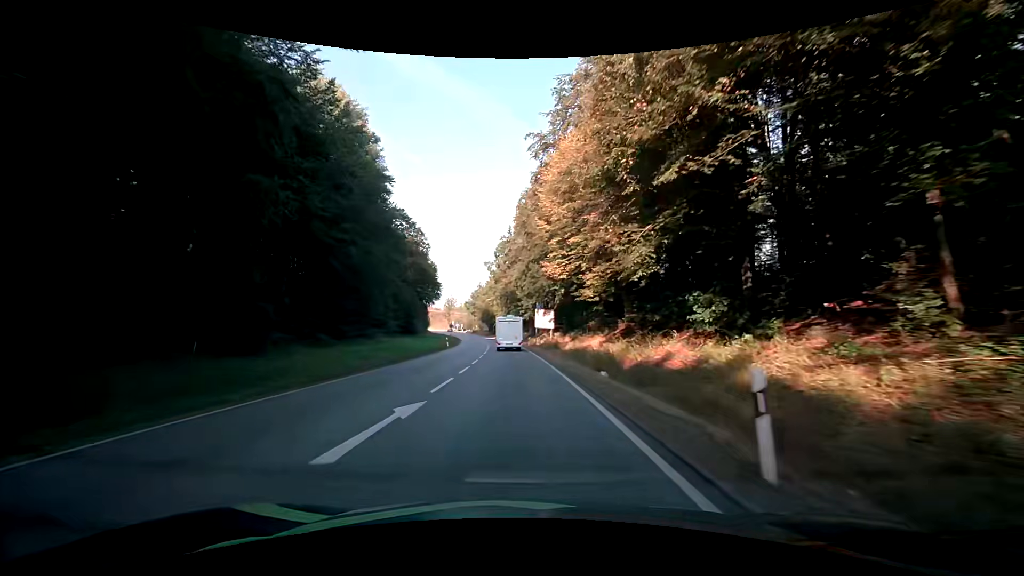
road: primary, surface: asphalt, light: Day
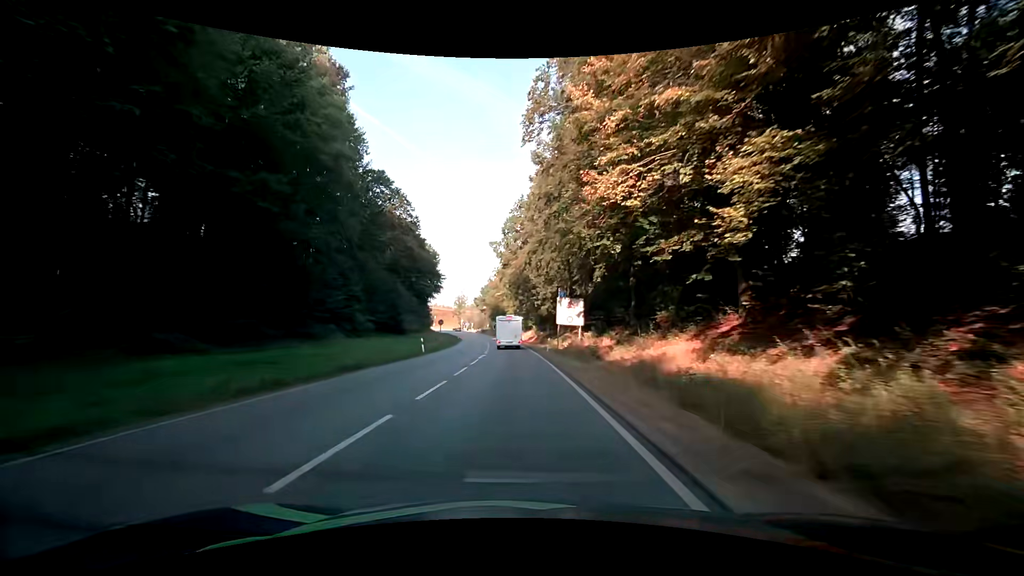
(-0.6, +19.1) m; -3°
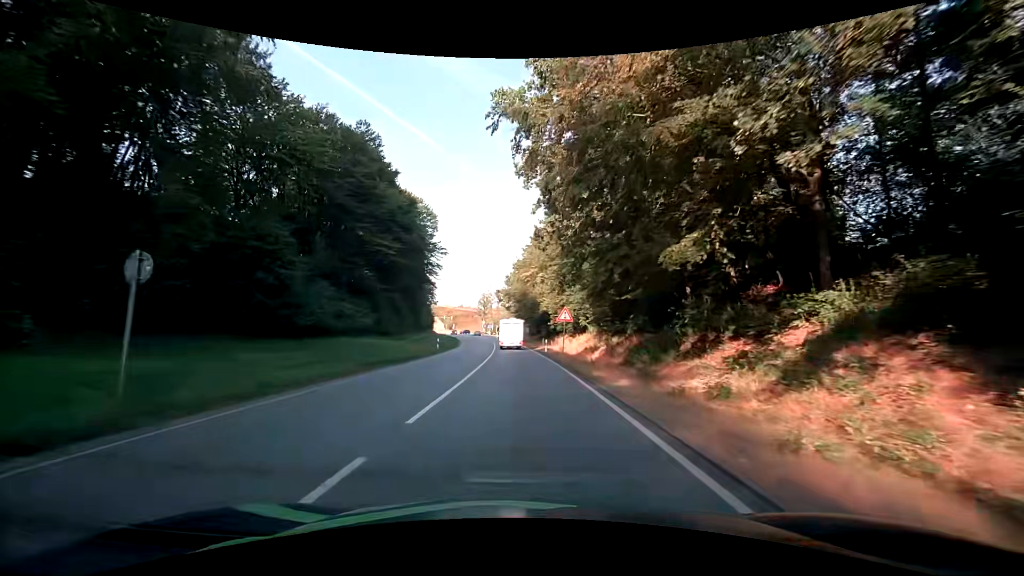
(-1.9, +43.9) m; -4°
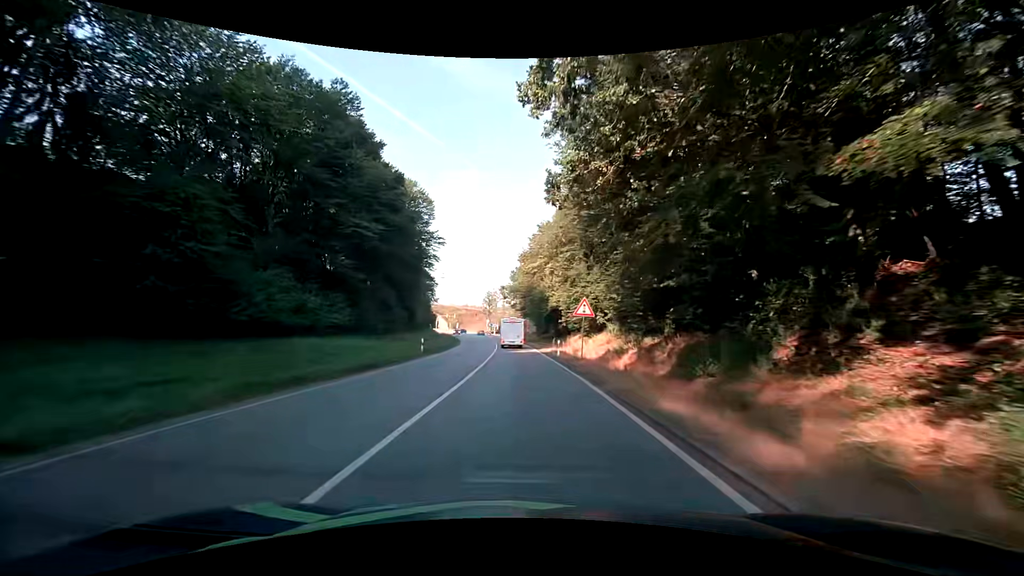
(-0.1, +8.4) m; 0°
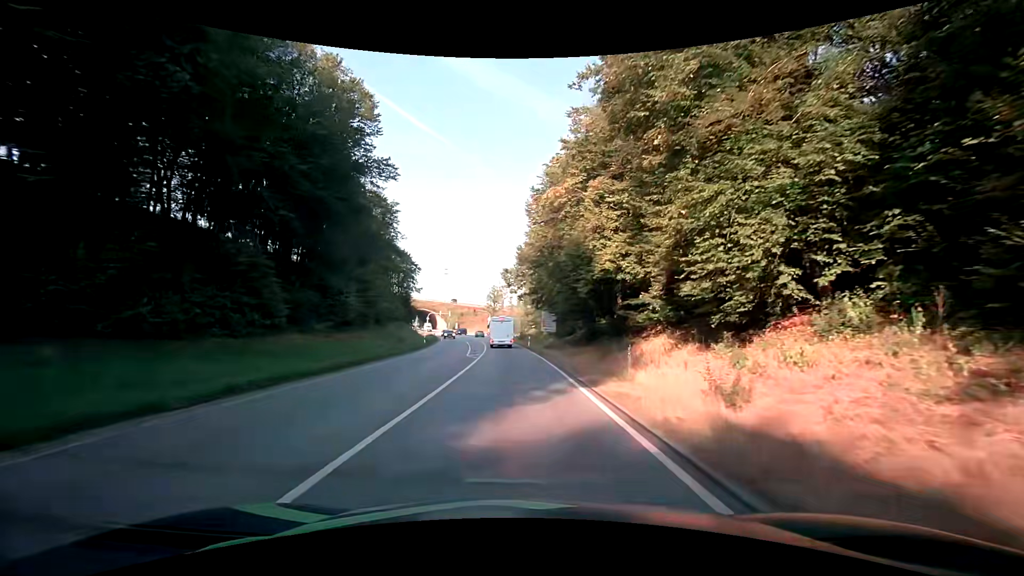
(-0.3, +31.7) m; -1°
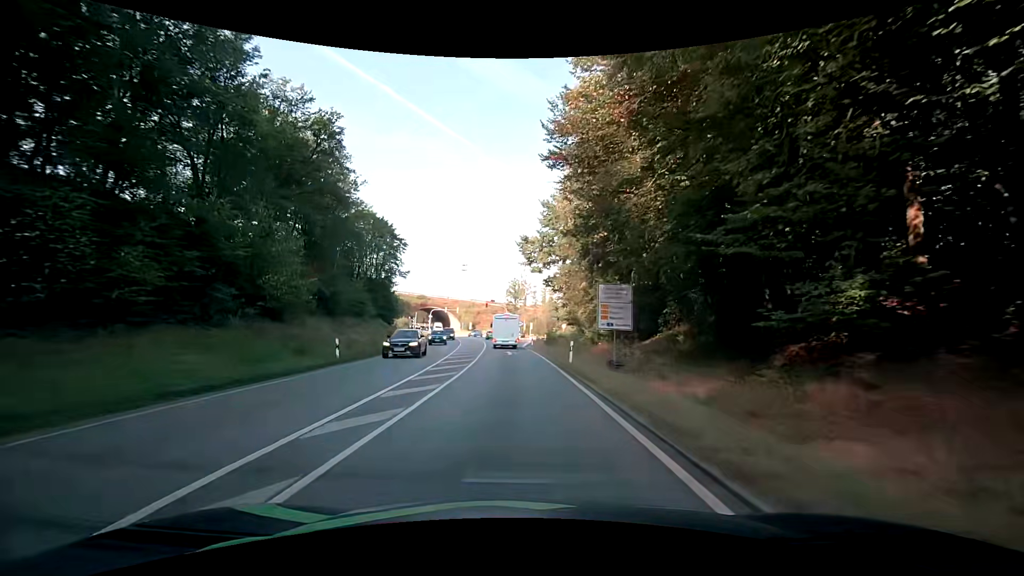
(-0.9, +27.6) m; -4°
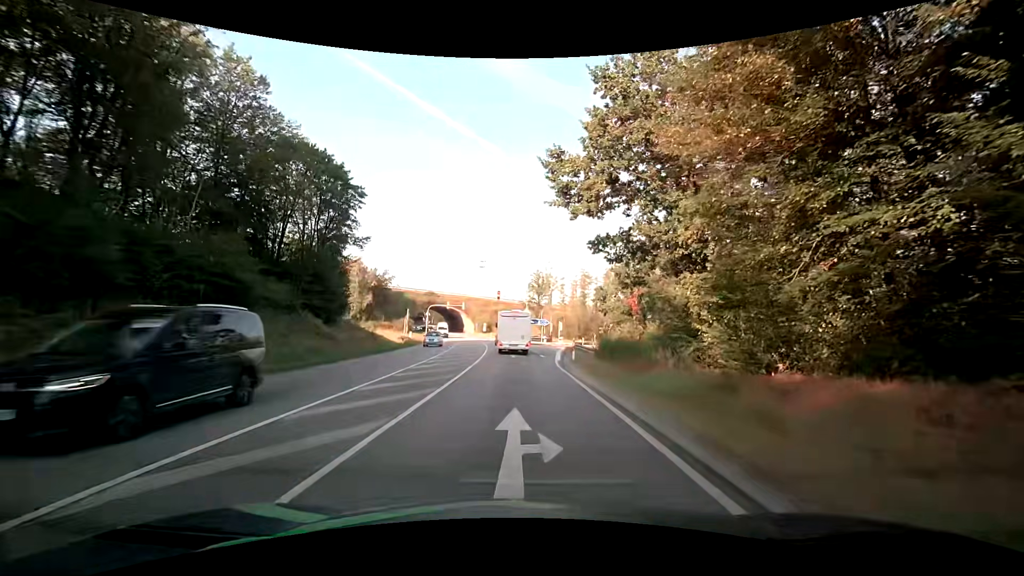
(-0.6, +25.6) m; -4°
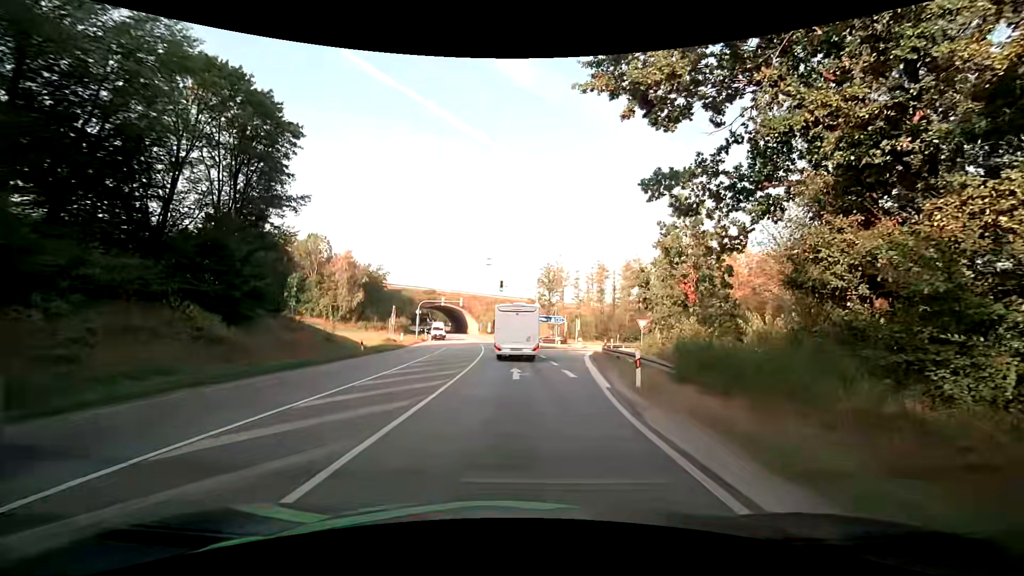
(+0.4, +13.4) m; +1°
(0, +10) (0, +20) (-1, +30) (-1, +40) (-2, +50) (-4, +60) (-5, +70) (-6, +80) (-8, +89) (-10, +99) m
